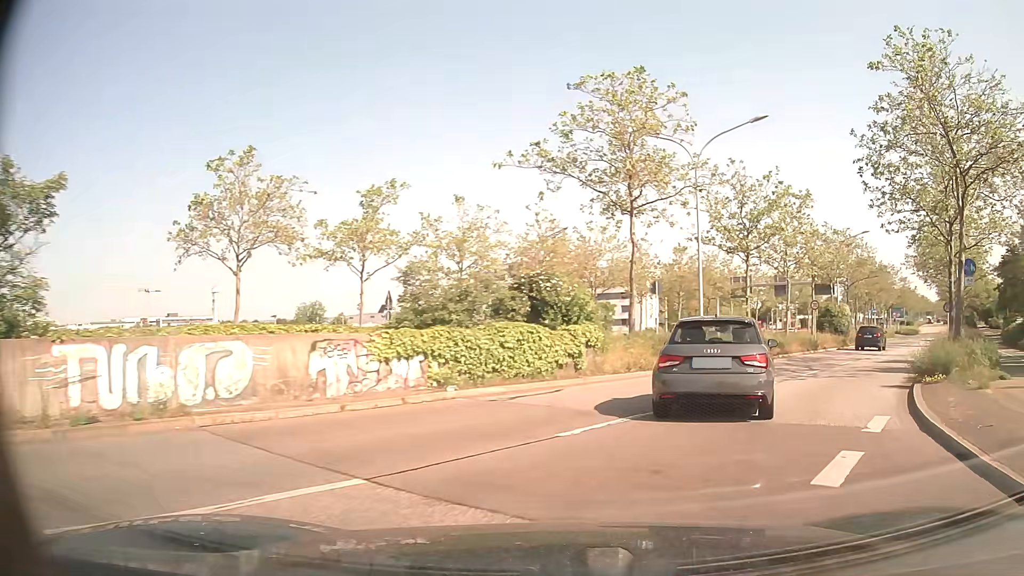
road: primary_link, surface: asphalt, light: Day
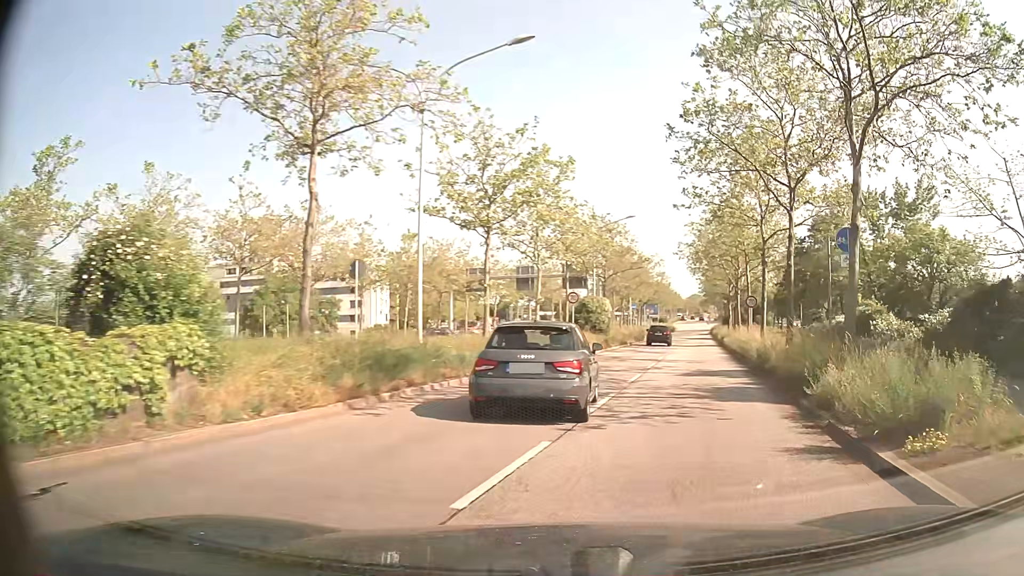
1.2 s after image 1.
(+1.7, +8.3) m; +23°
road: primary
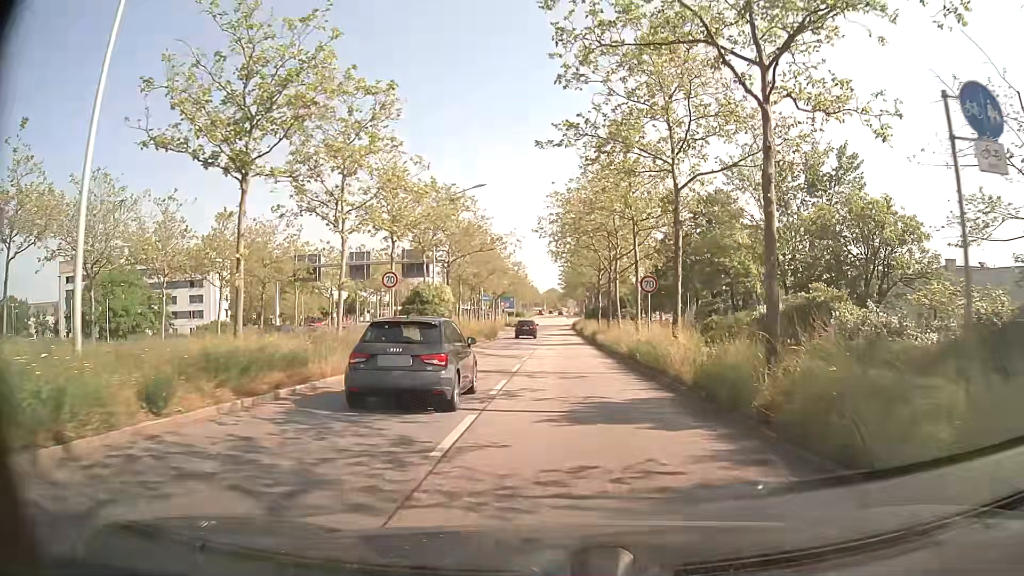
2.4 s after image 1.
(+1.1, +10.1) m; +11°
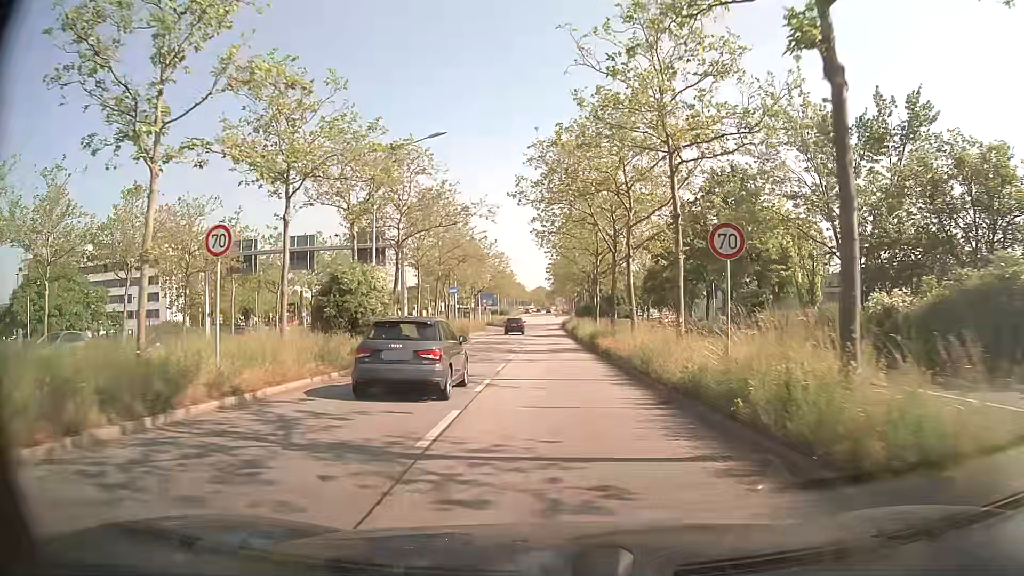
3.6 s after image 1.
(+0.1, +11.7) m; +1°
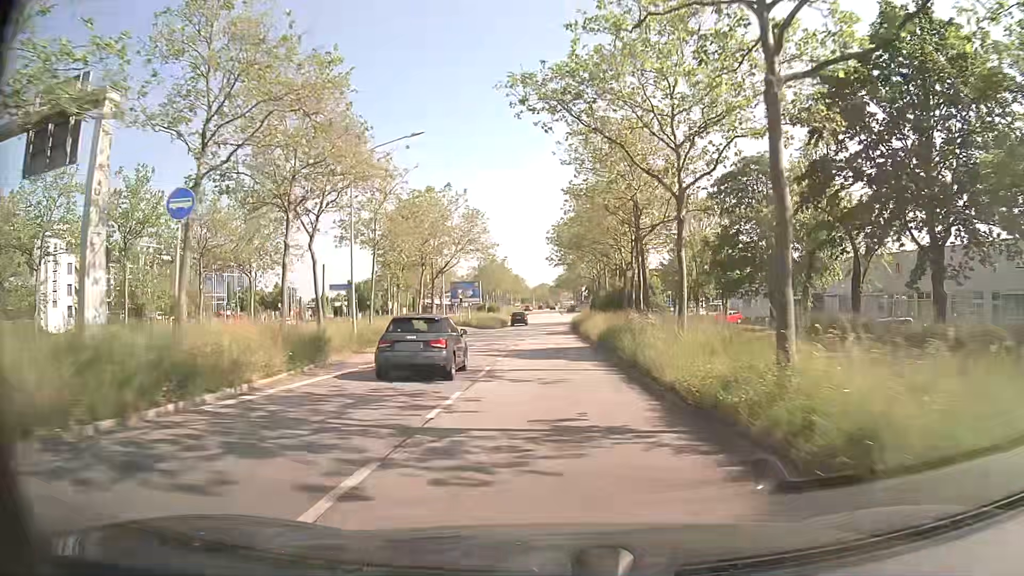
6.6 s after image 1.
(-0.3, +34.1) m; -1°
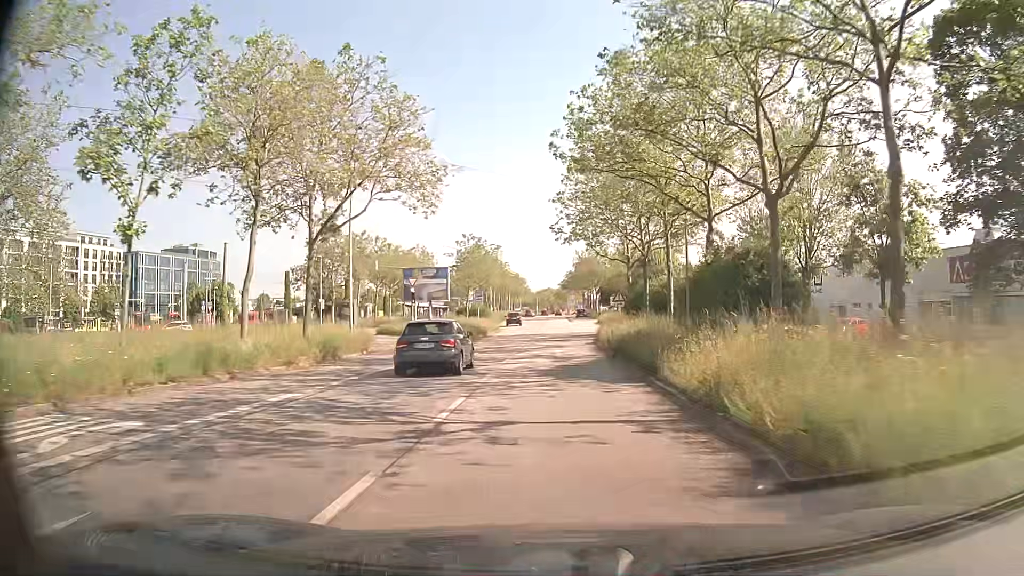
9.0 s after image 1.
(-0.4, +30.3) m; -1°
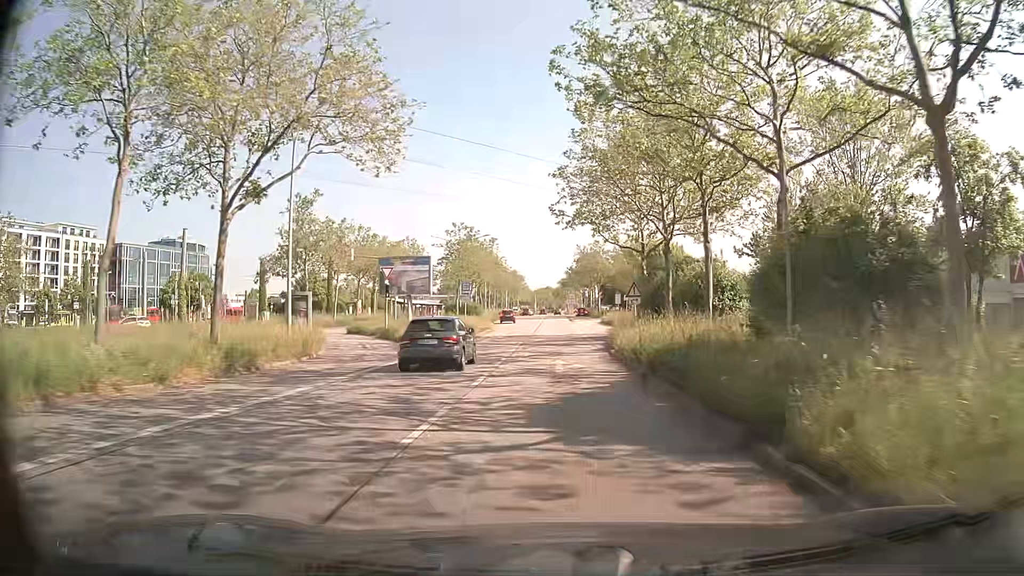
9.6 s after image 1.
(0.0, +7.7) m; 0°
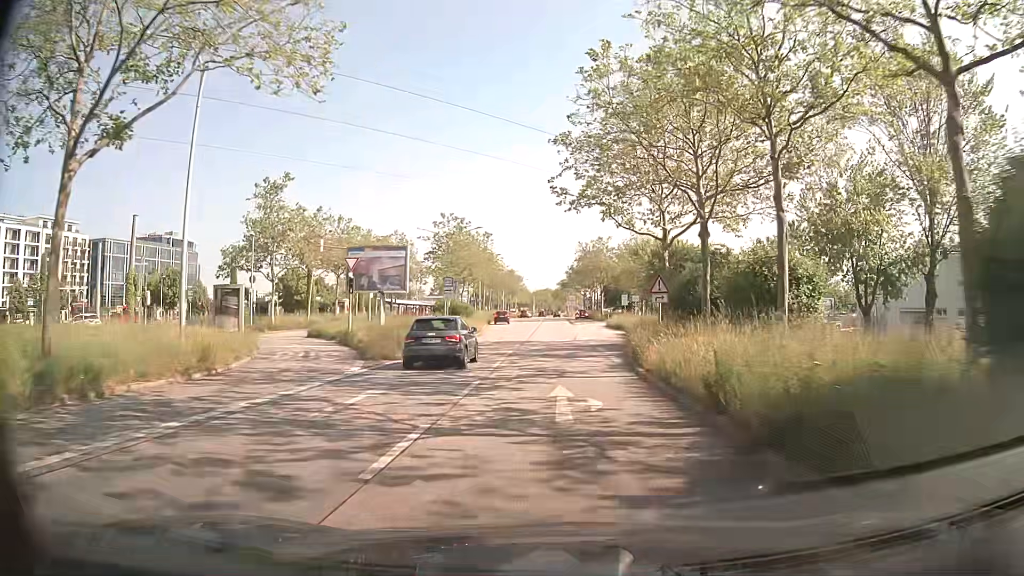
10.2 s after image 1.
(+0.1, +7.6) m; +1°
